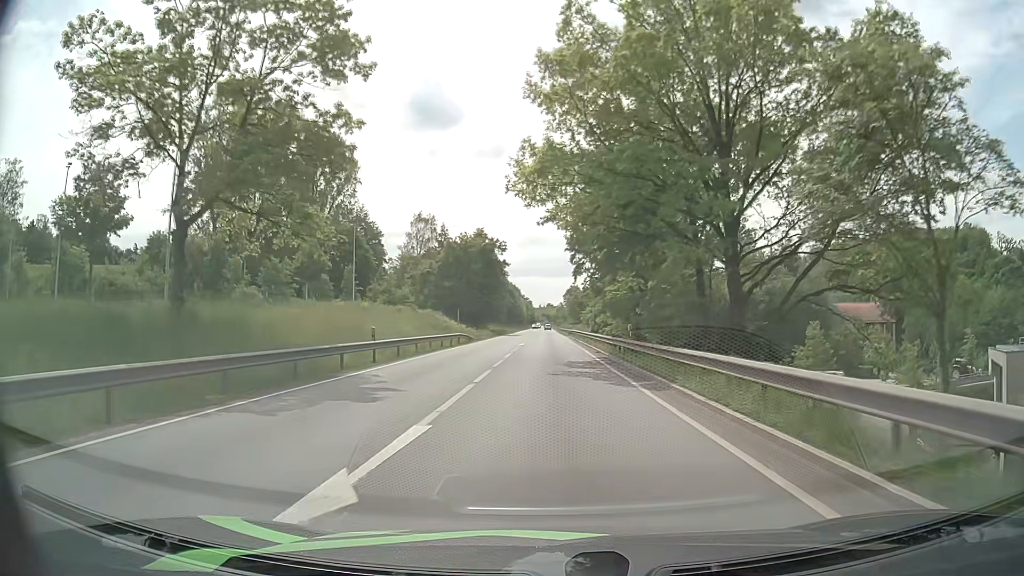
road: primary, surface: asphalt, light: Day
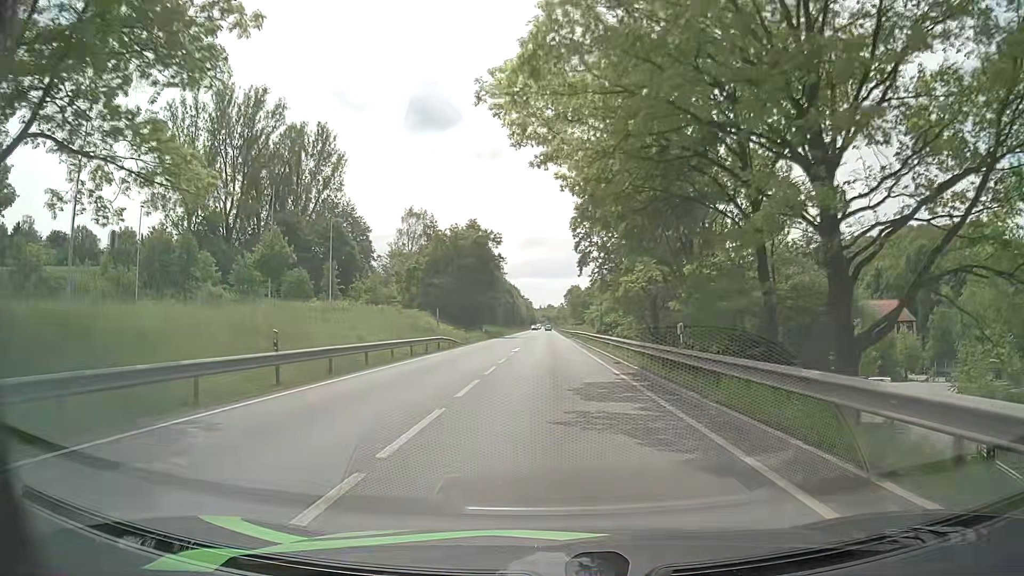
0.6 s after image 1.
(0.0, +9.3) m; 0°
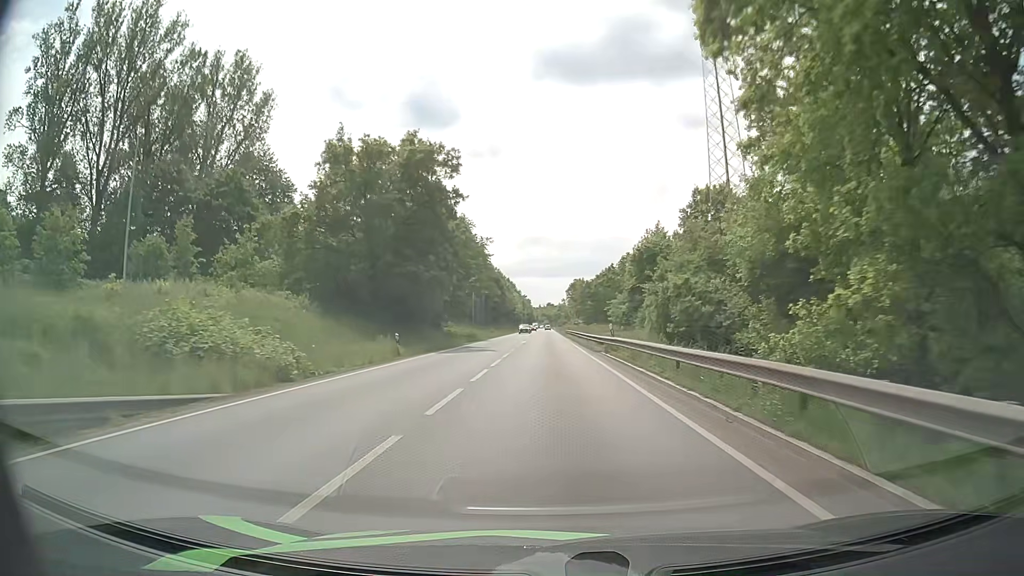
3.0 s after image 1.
(-0.1, +39.2) m; 0°
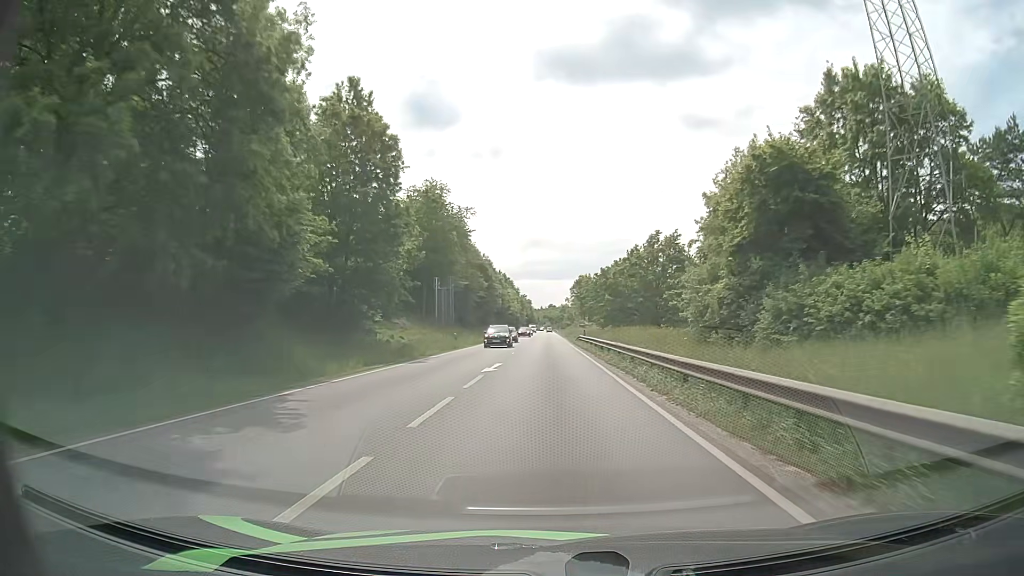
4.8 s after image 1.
(+0.1, +31.3) m; 0°
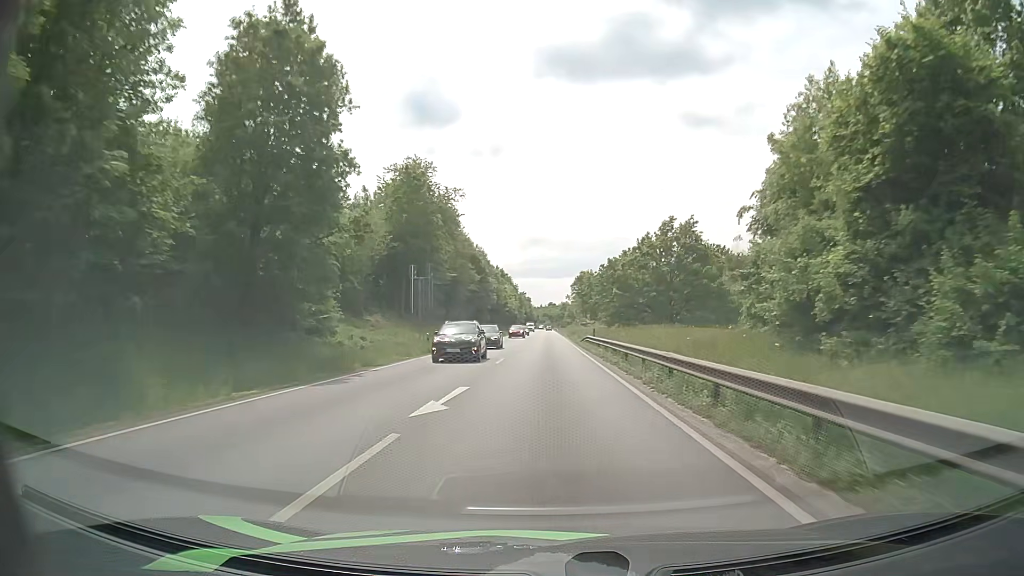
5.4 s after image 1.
(0.0, +10.7) m; 0°
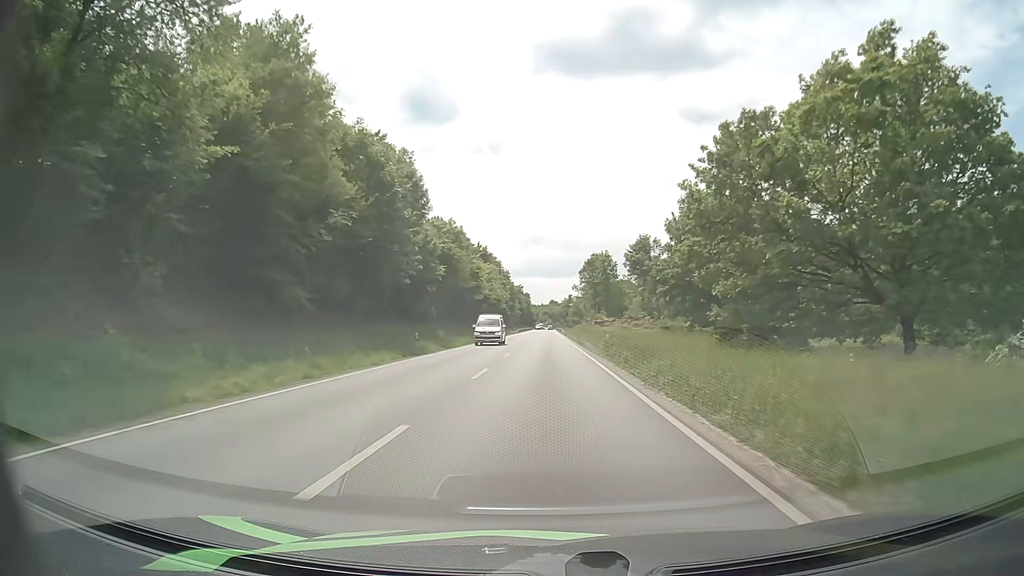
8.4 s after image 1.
(+0.2, +55.3) m; 0°
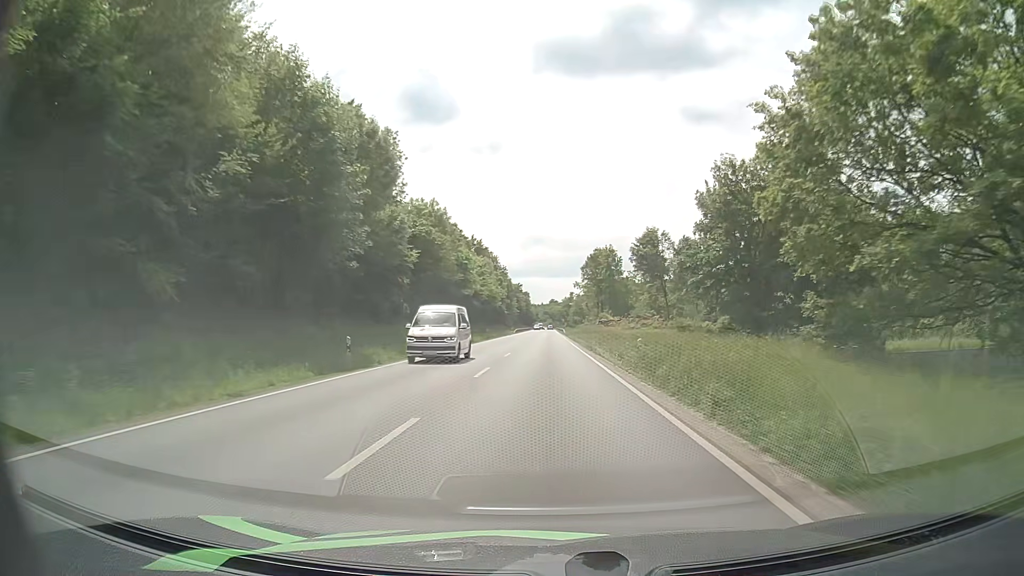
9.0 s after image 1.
(0.0, +11.4) m; 0°
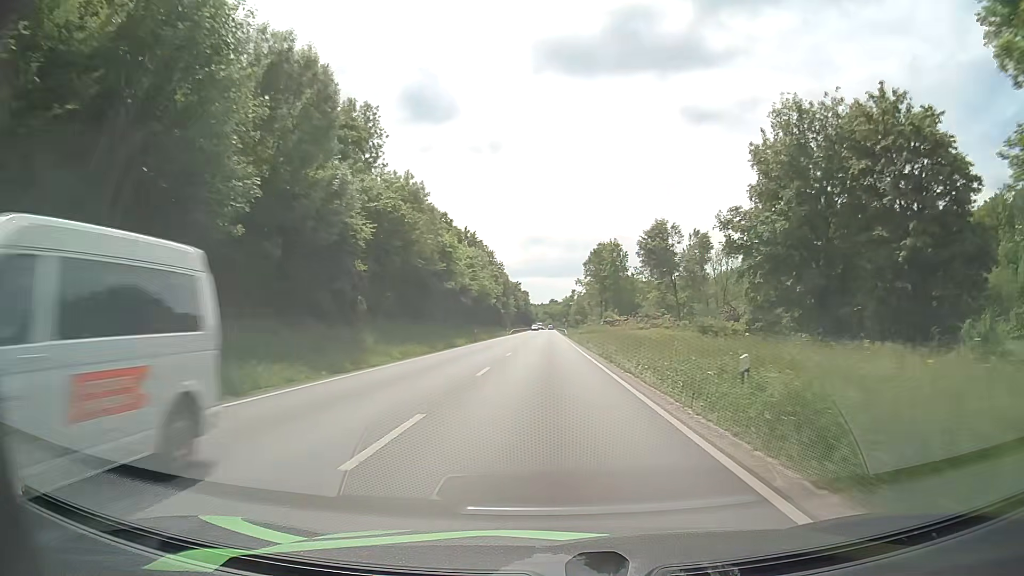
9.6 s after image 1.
(0.0, +11.5) m; 0°
(0, +10) (0, +20) (0, +30) (0, +40) (0, +50) (0, +60) (0, +70) (0, +80) (0, +90) (0, +100) m
